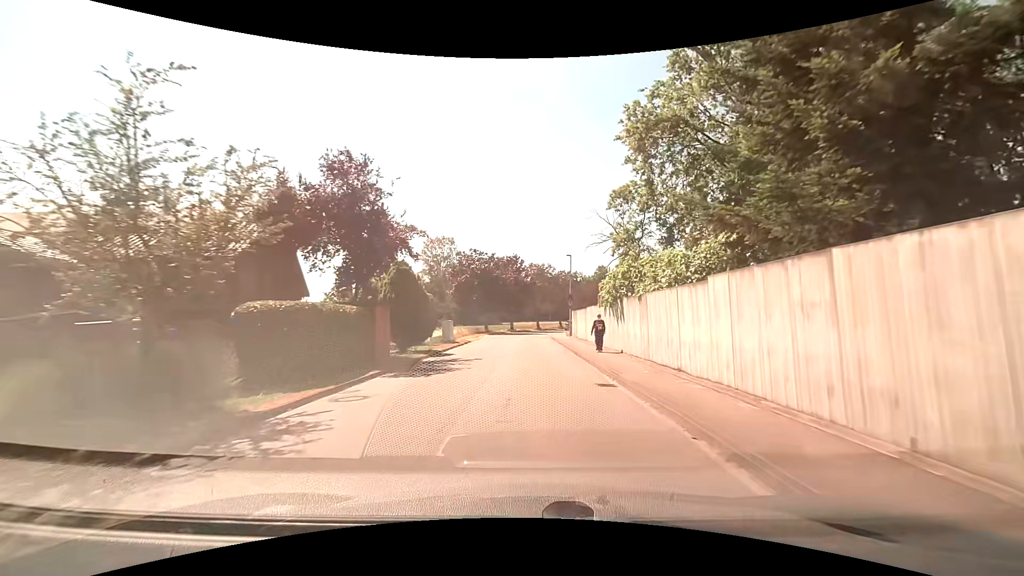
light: Day
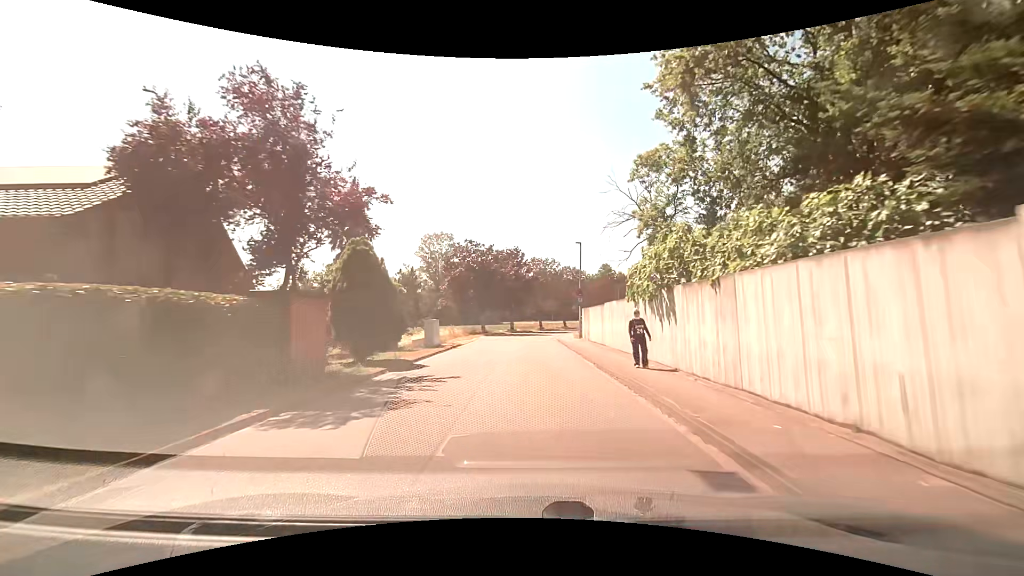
(0.0, +6.2) m; 0°
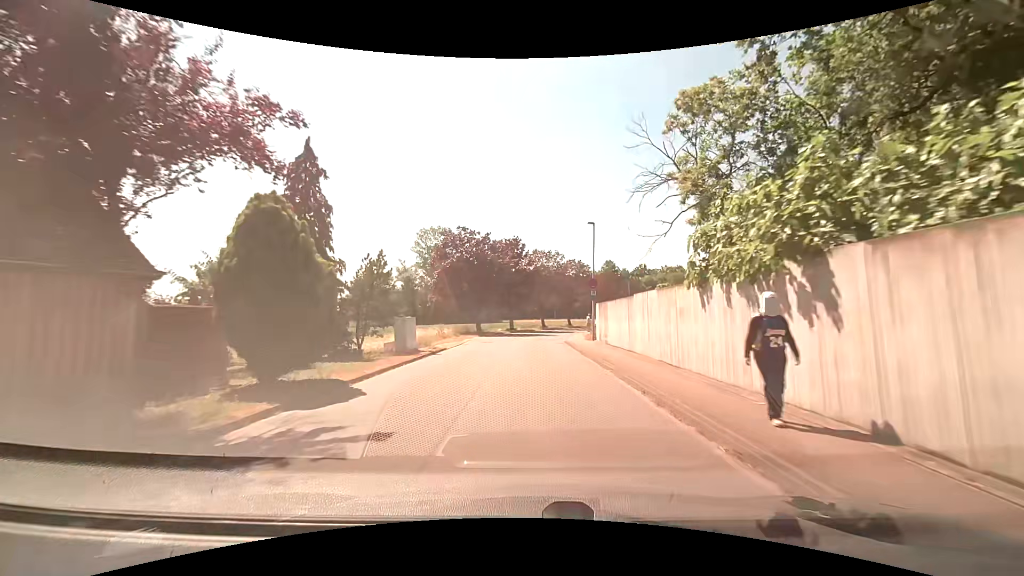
(0.0, +6.3) m; -1°
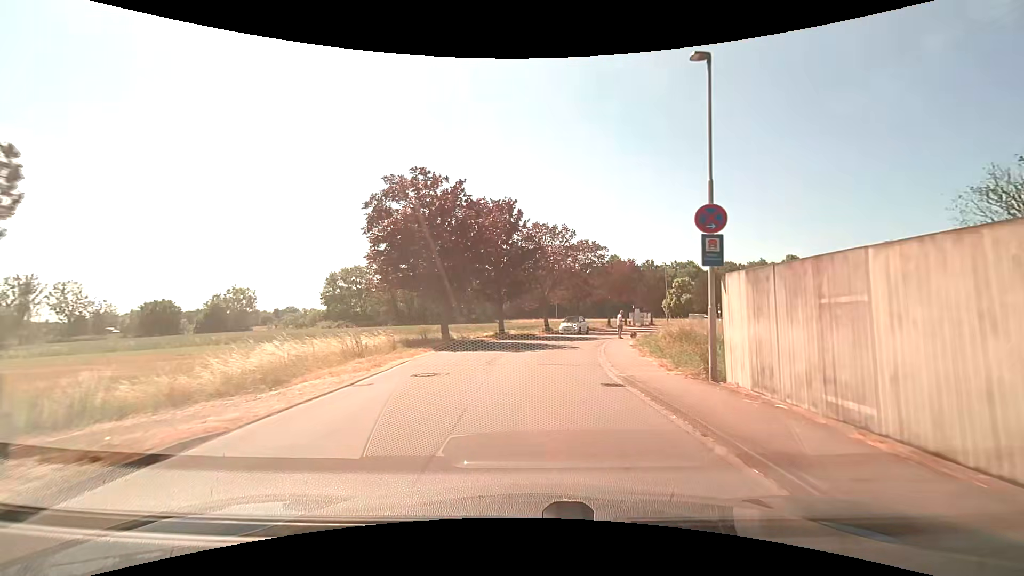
(+0.1, +17.8) m; 0°
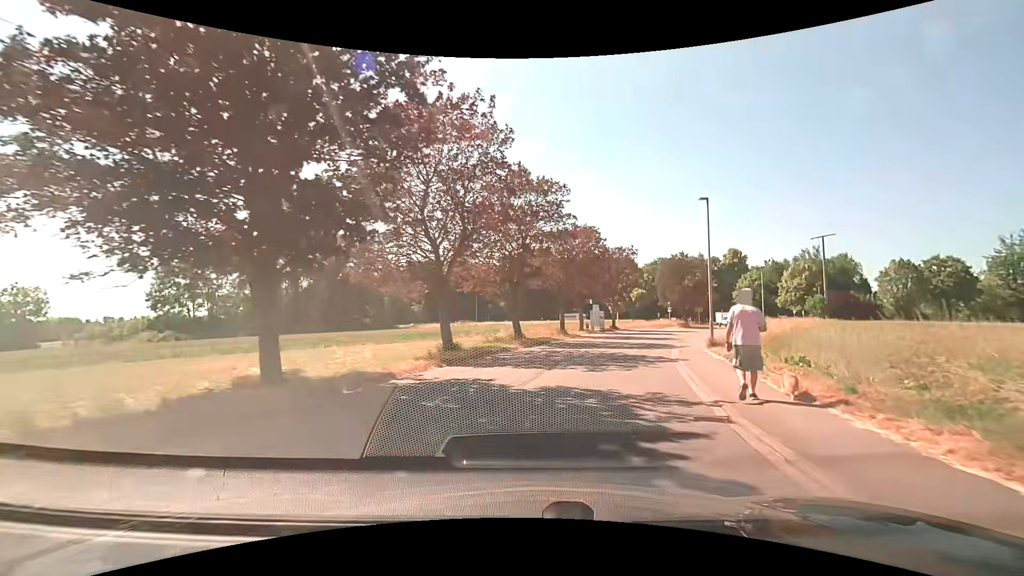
(+1.6, +26.4) m; +9°
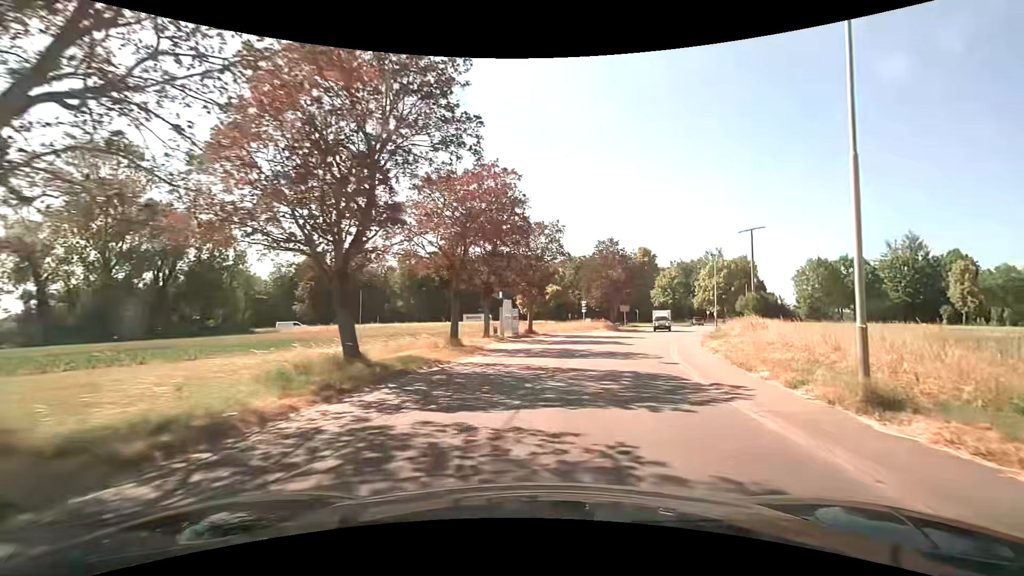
(+1.3, +14.8) m; +11°
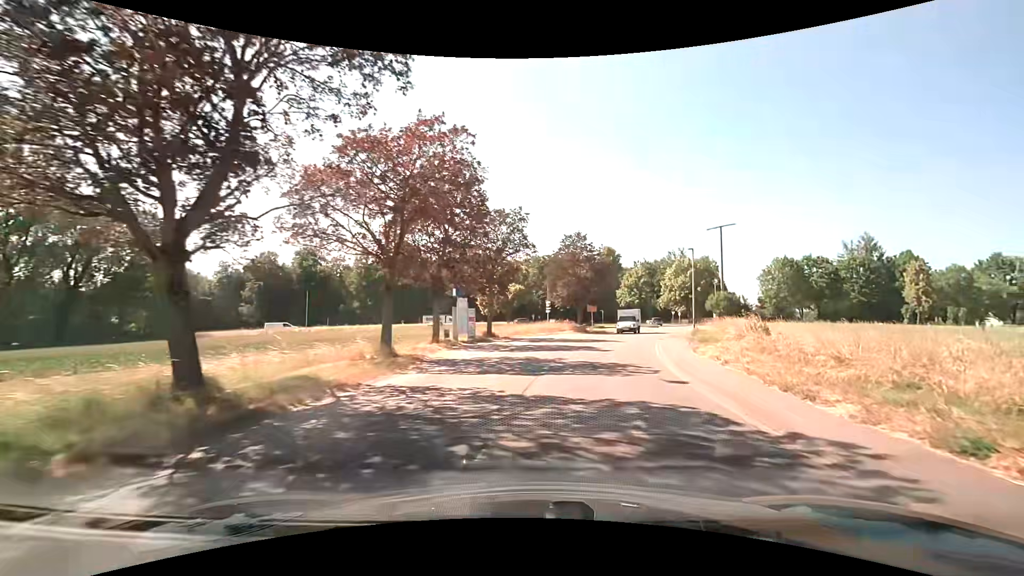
(+0.1, +4.7) m; +4°
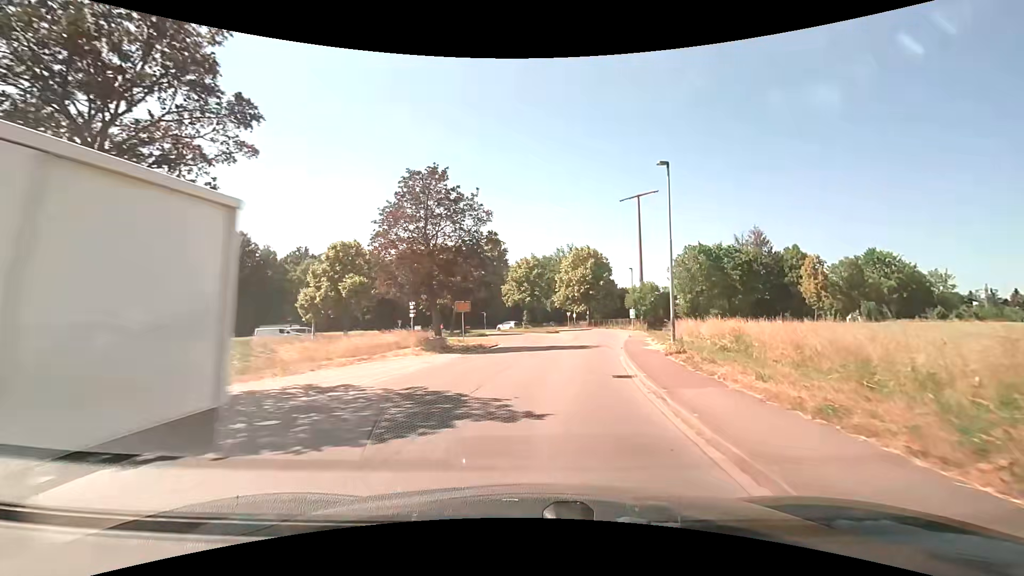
(+3.4, +22.4) m; +12°
(0, +10) (+1, +20) (+3, +30) (+5, +40) (+7, +49) (+7, +59) (+6, +69) (+2, +79) (-4, +86) (-14, +86) m
